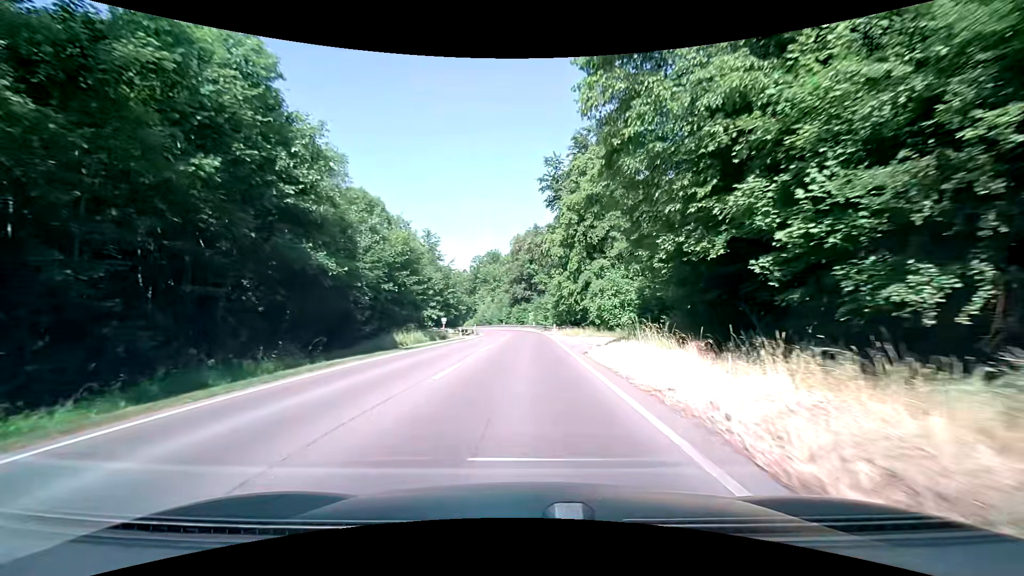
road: secondary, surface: asphalt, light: Day
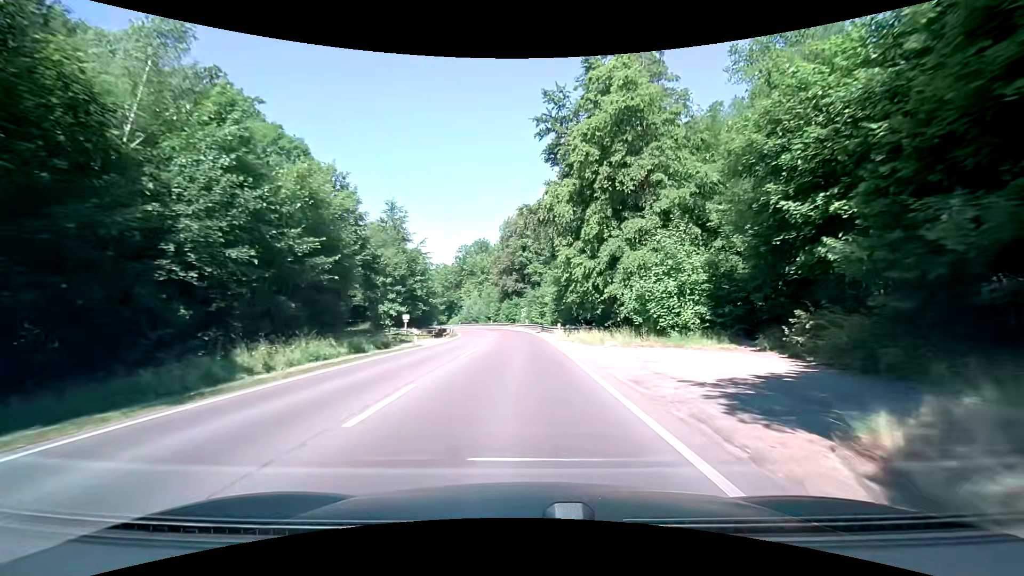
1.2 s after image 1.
(0.0, +17.4) m; 0°
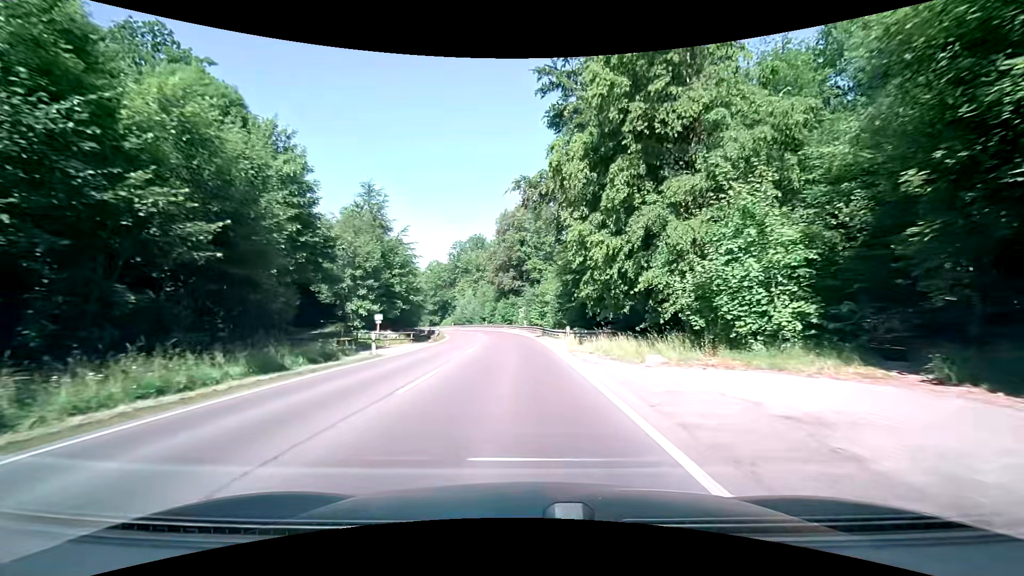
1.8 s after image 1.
(+0.1, +8.6) m; +1°
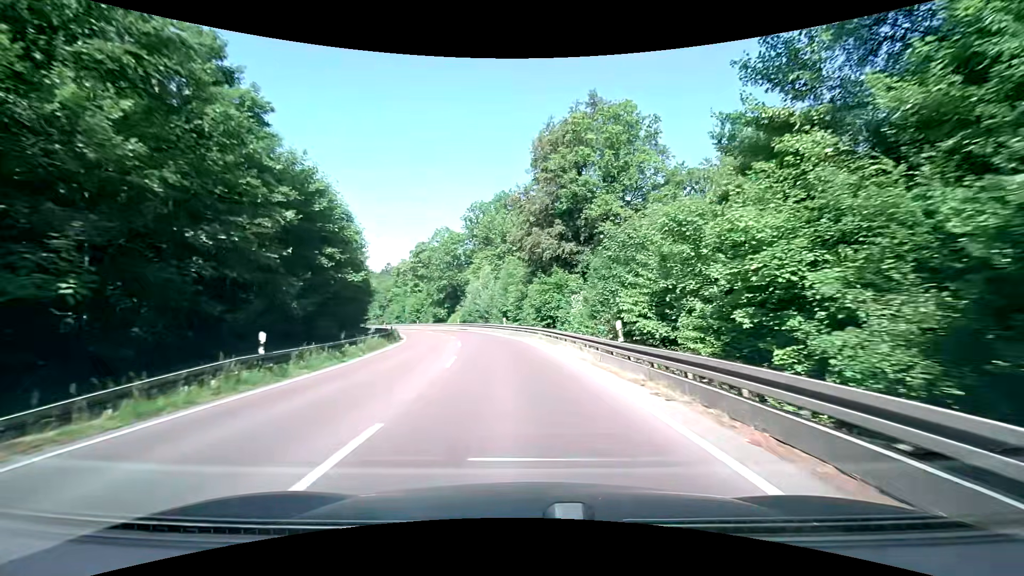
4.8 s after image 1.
(-1.9, +43.0) m; -4°
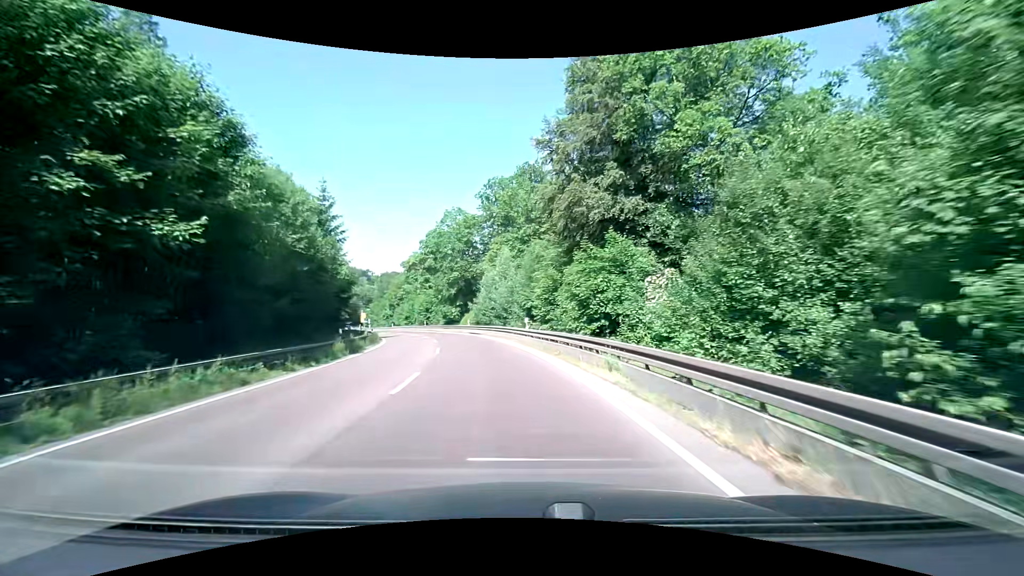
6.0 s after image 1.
(-0.5, +17.2) m; -4°
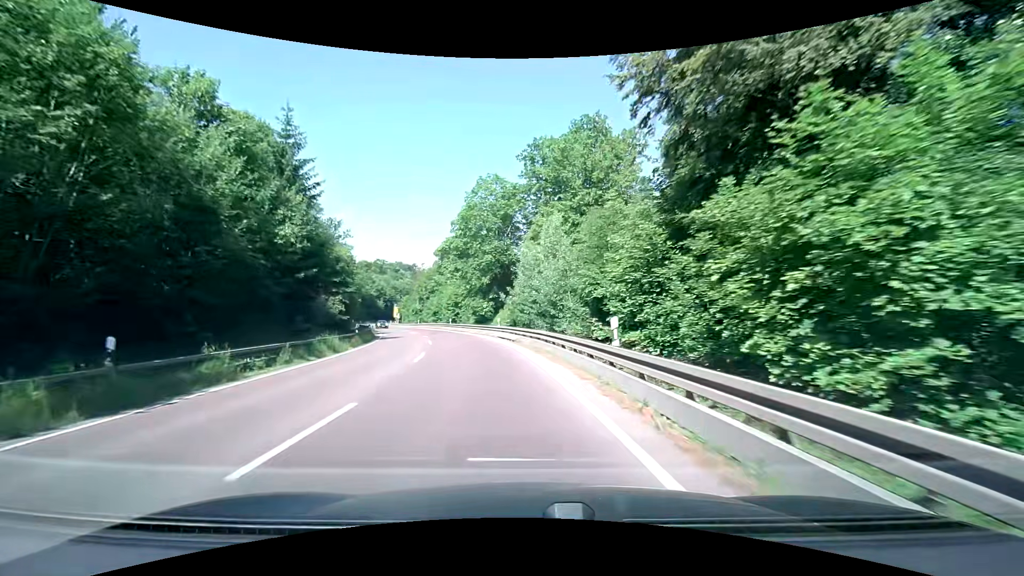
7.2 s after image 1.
(-0.7, +17.0) m; -5°
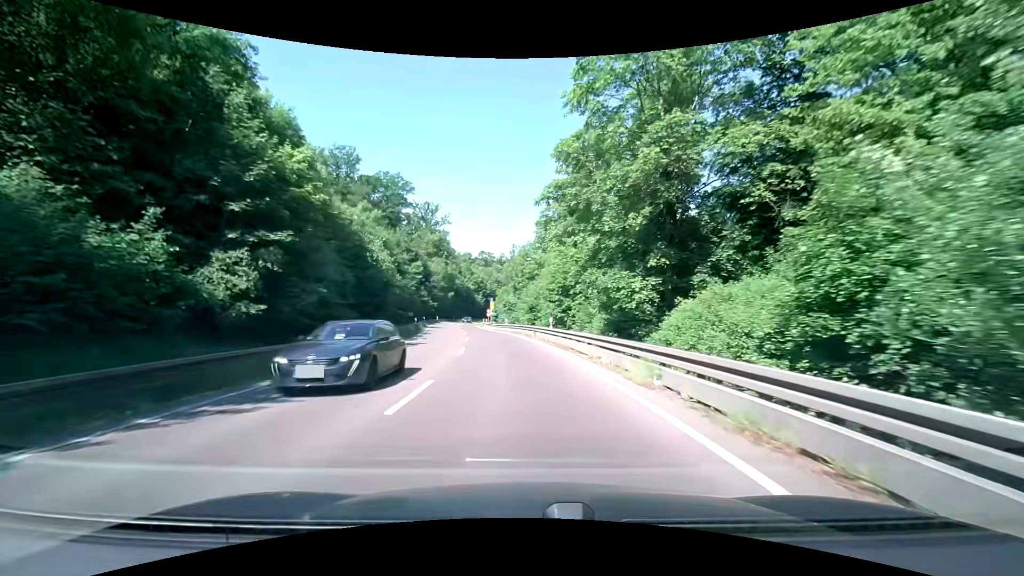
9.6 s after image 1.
(-4.0, +33.3) m; -12°
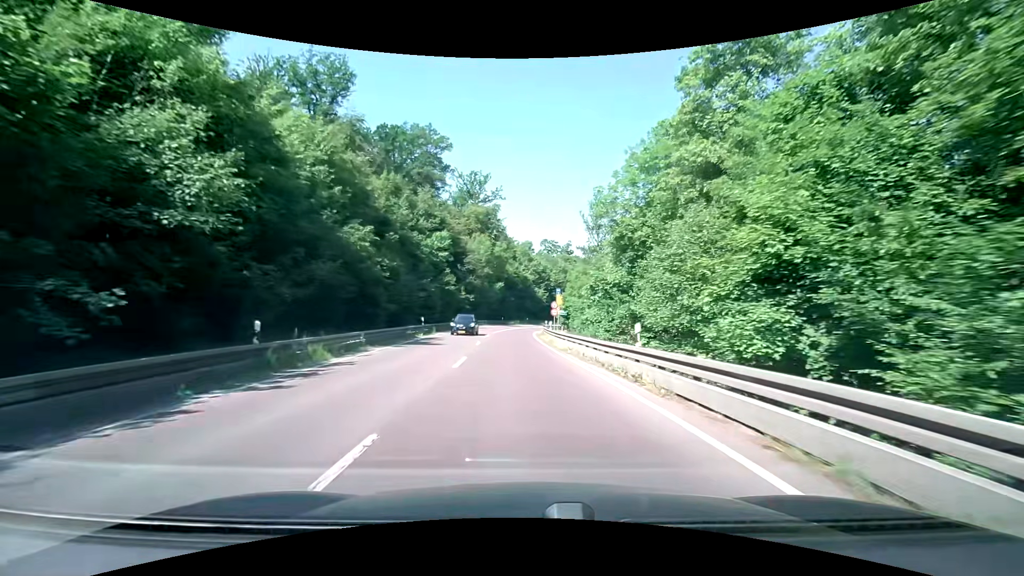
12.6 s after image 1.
(-3.5, +41.1) m; -7°
(0, +10) (0, +20) (-1, +30) (-1, +40) (-1, +50) (-1, +60) (0, +70) (+1, +80) (+3, +90) (+6, +99) m
